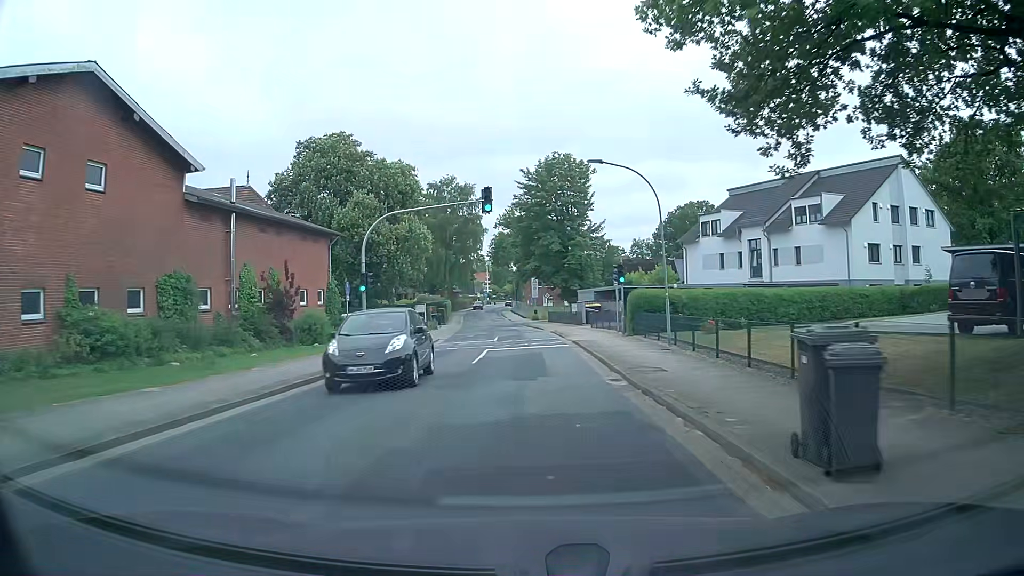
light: Day
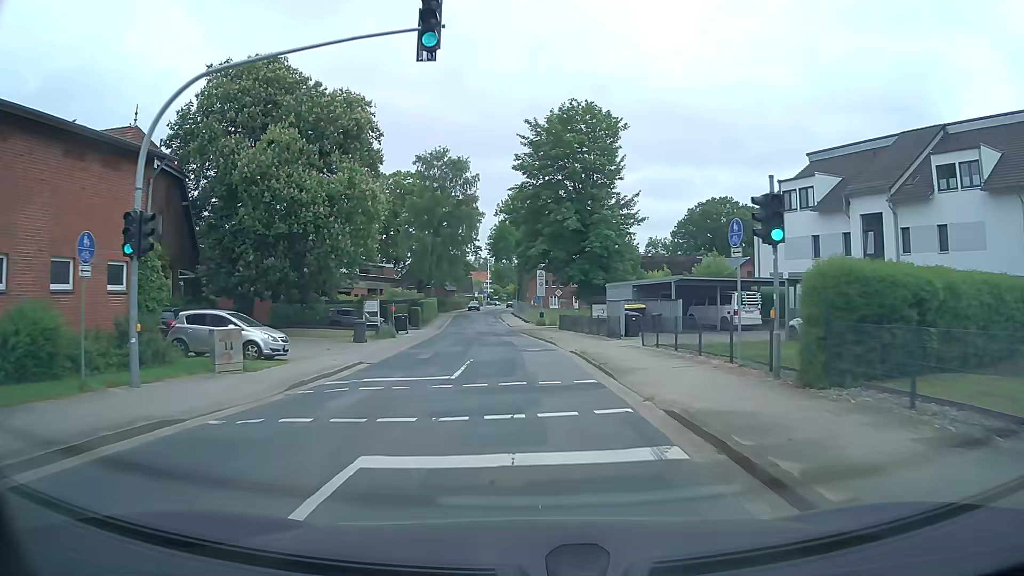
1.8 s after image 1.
(+0.3, +19.4) m; 0°
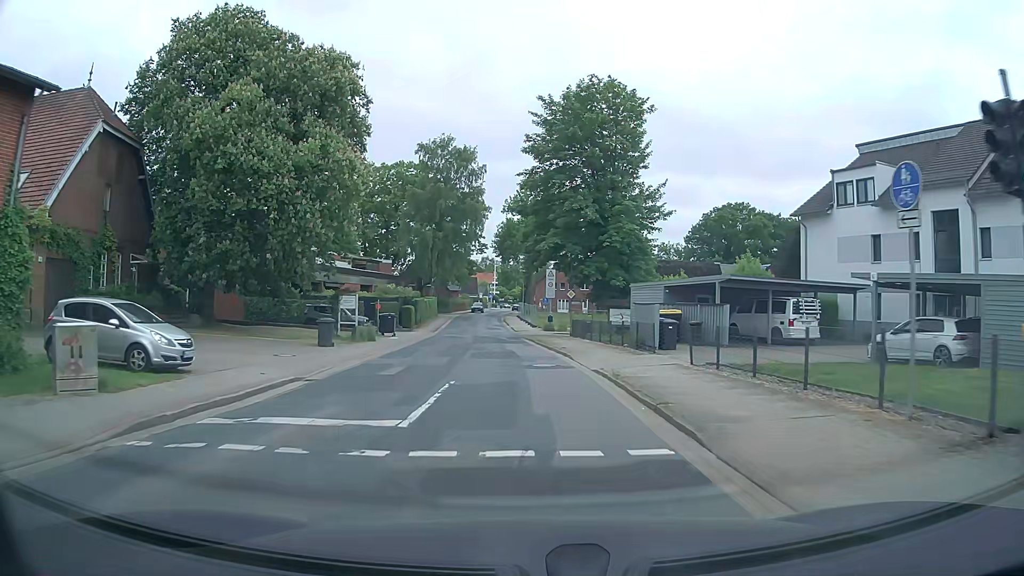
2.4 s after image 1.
(0.0, +6.6) m; -1°
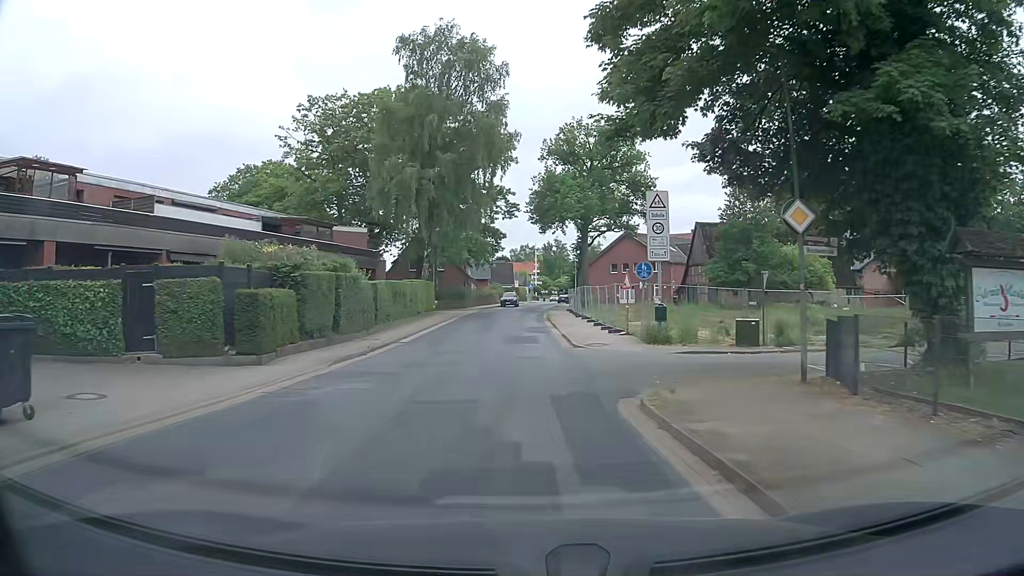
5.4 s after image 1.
(-0.6, +33.4) m; -4°
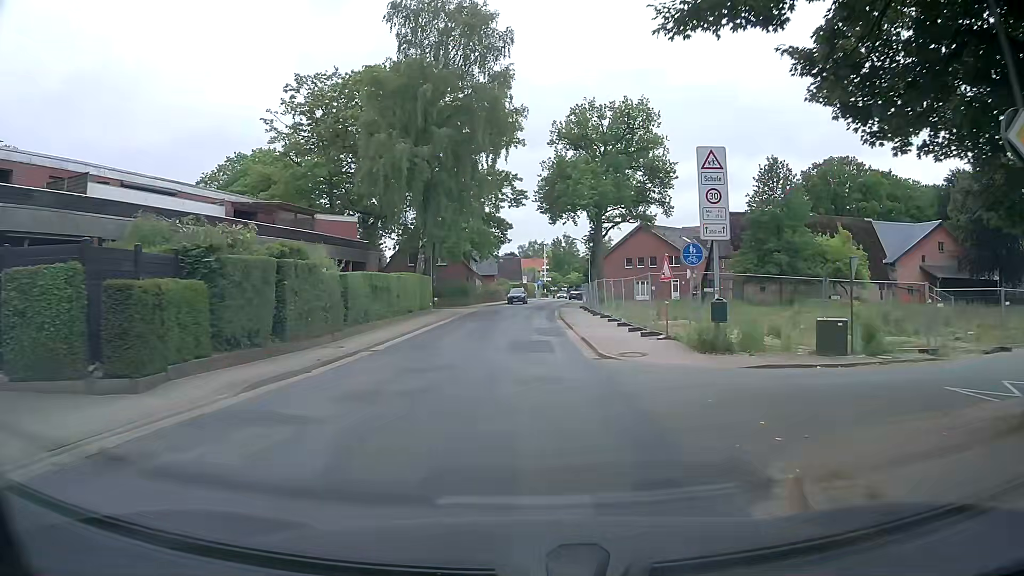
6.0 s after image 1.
(0.0, +5.9) m; 0°
